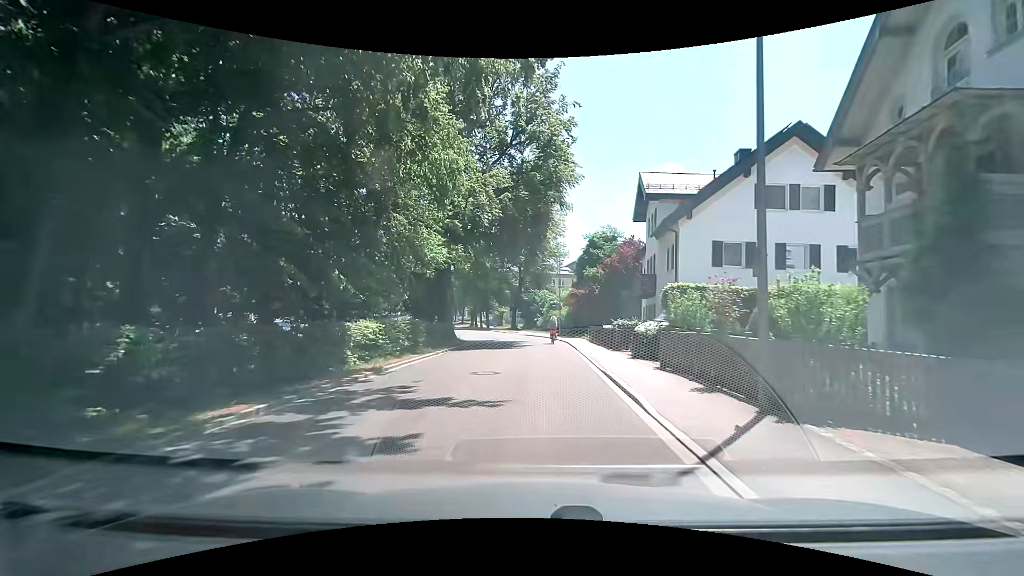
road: residential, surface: asphalt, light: Day
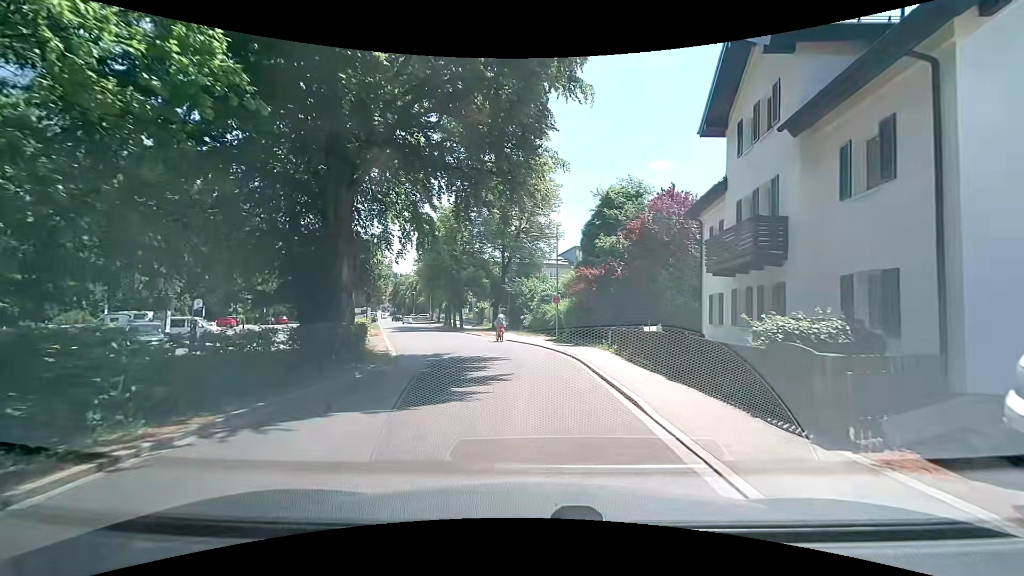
(+0.3, +16.4) m; +1°
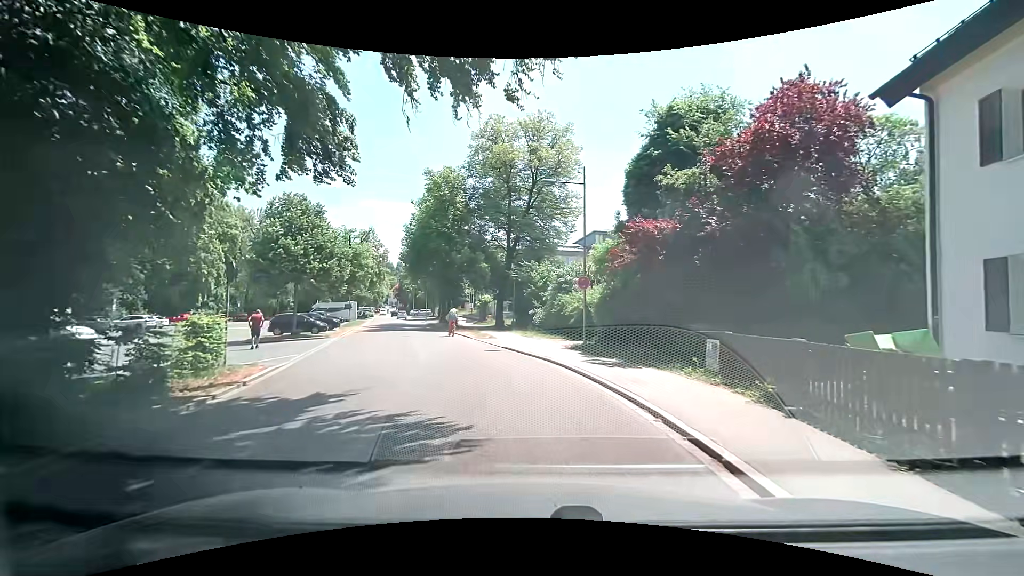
(+0.2, +12.5) m; 0°
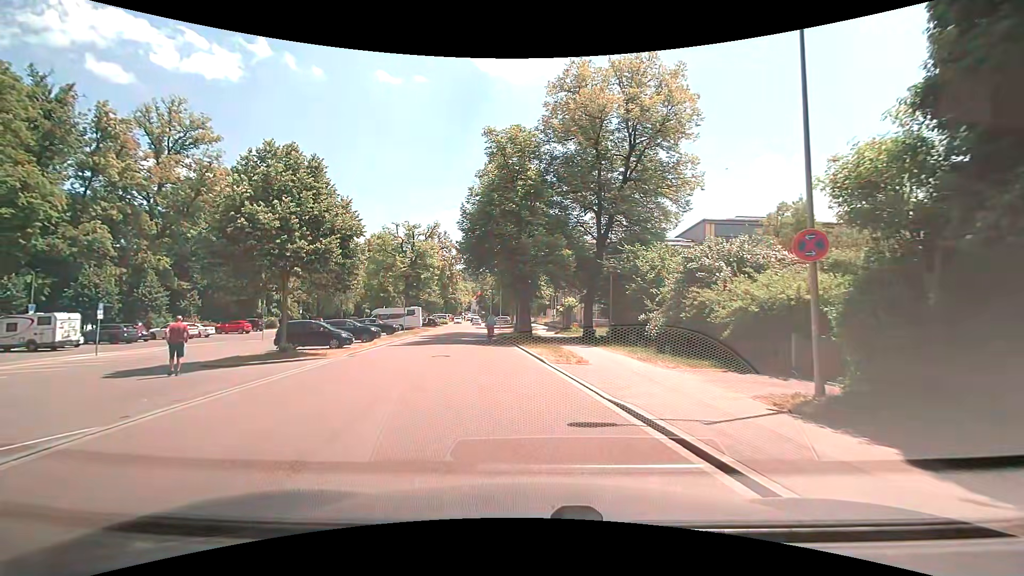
(-0.9, +12.1) m; -11°
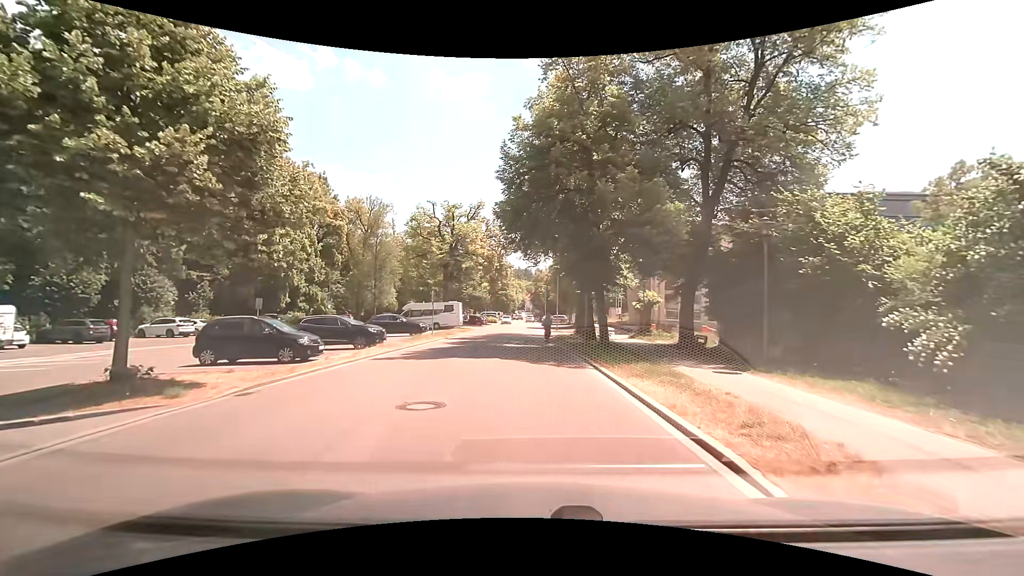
(-0.8, +11.7) m; -7°
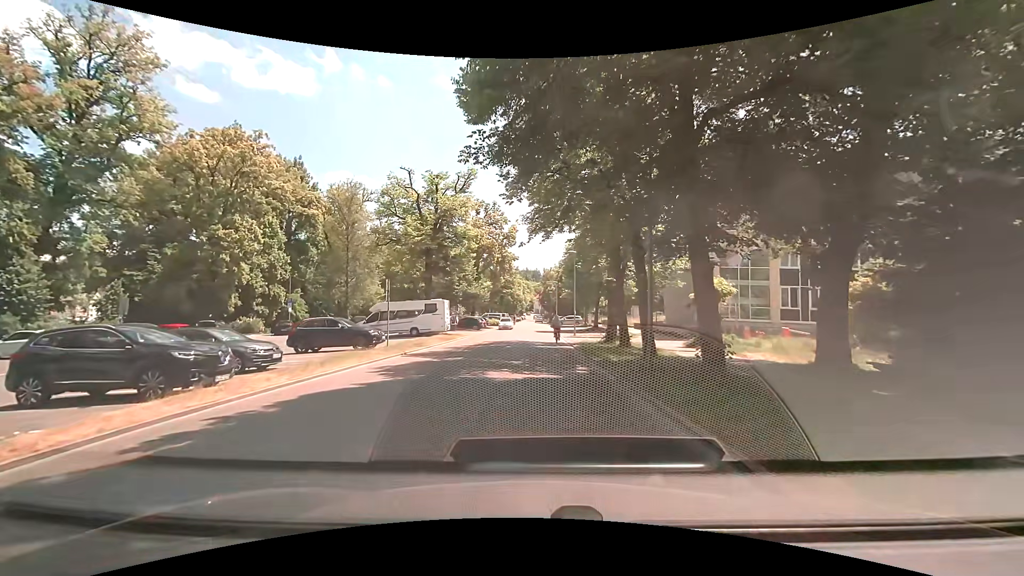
(0.0, +13.2) m; -1°
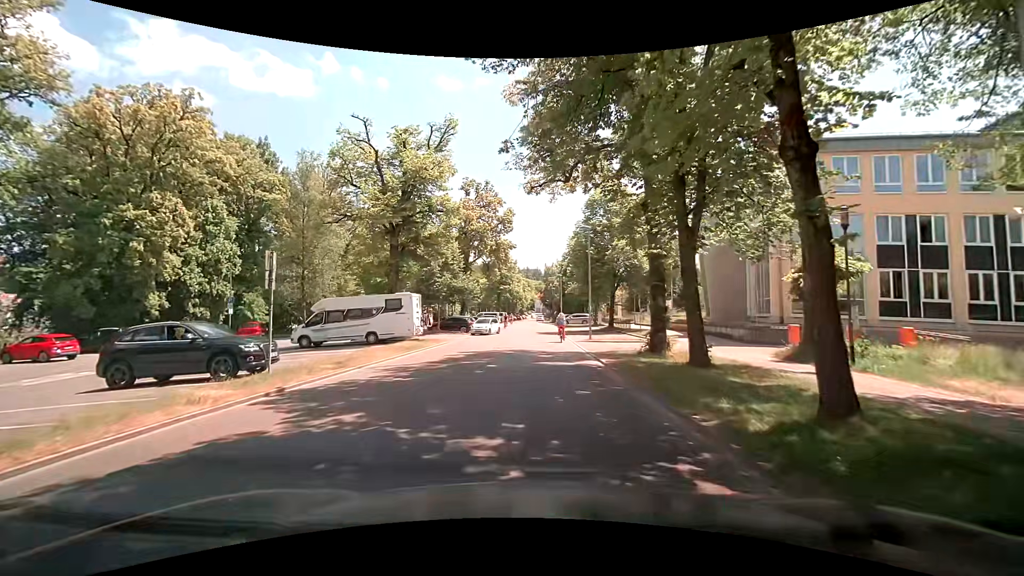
(0.0, +10.7) m; -1°
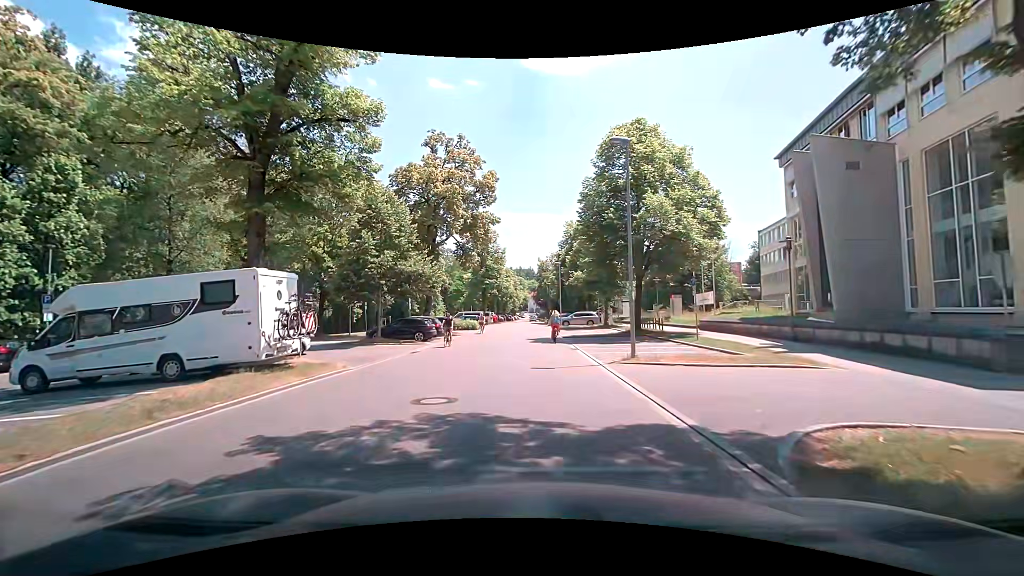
(+0.4, +15.3) m; +3°
(0, +10) (0, +20) (0, +30) (0, +40) (0, +50) (-1, +60) (-1, +70) (-1, +80) (-1, +90) (-2, +100) m
